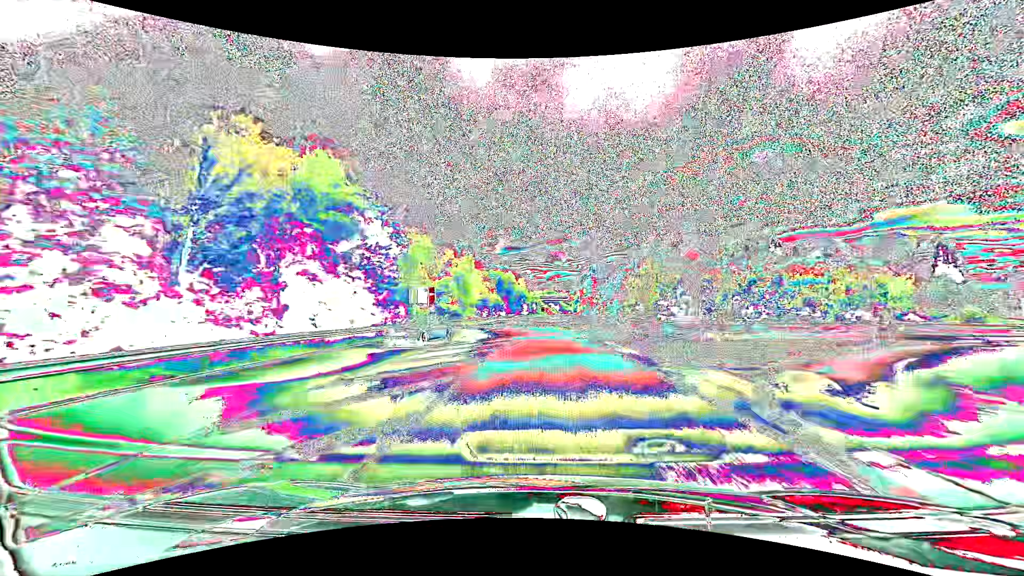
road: primary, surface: asphalt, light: Day
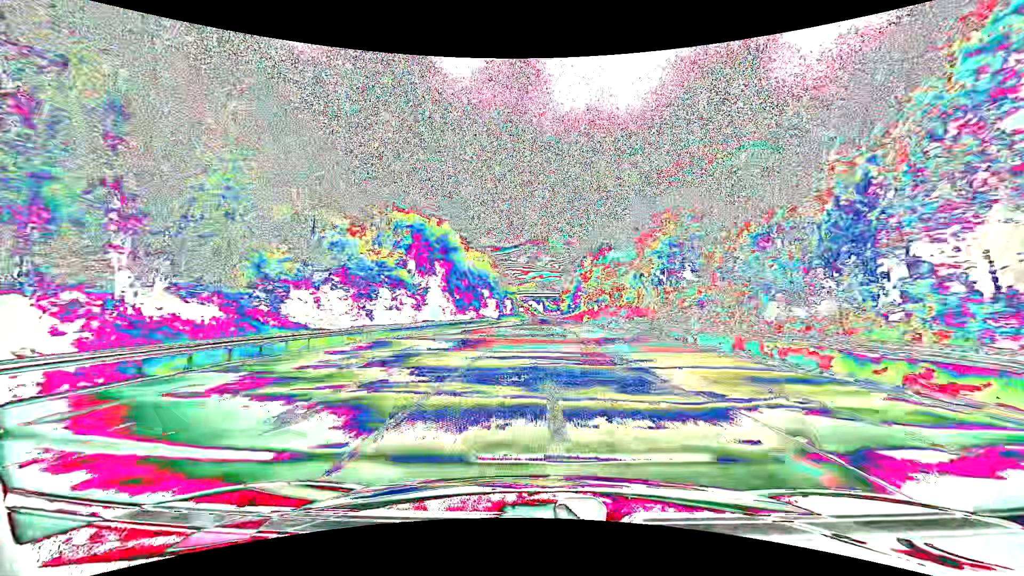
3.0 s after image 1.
(+1.5, +75.2) m; +2°
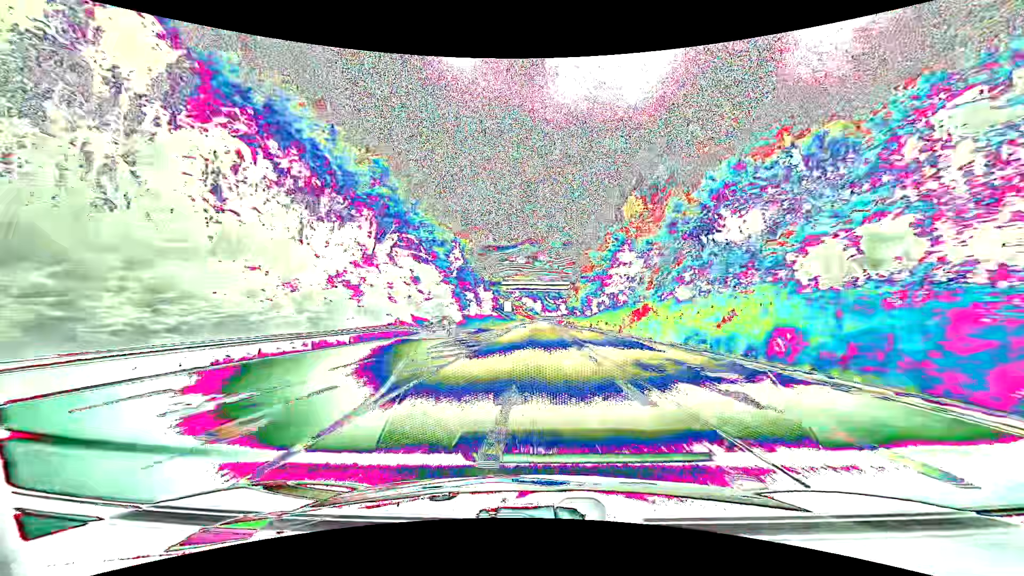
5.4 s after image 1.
(+0.4, +61.0) m; 0°
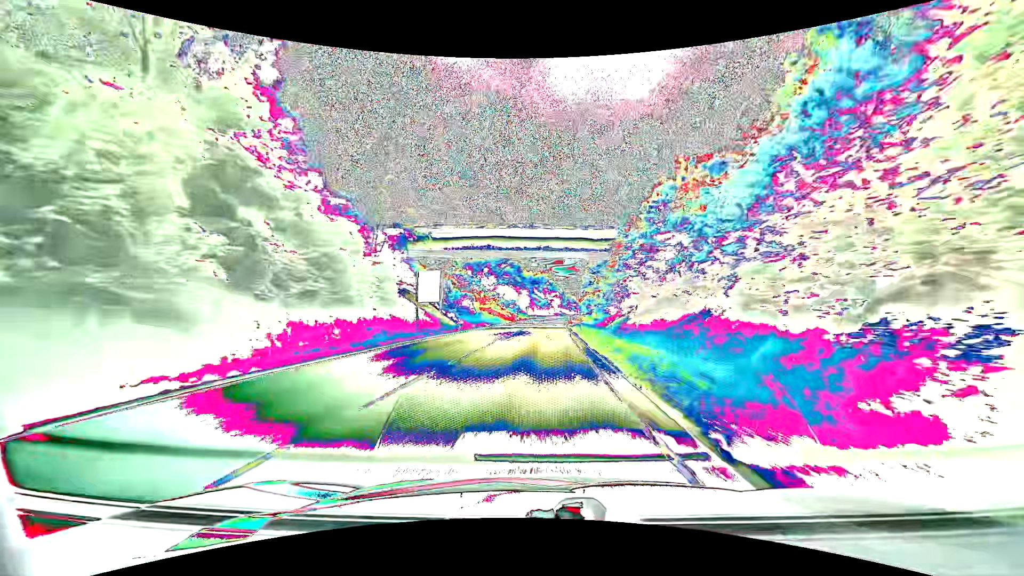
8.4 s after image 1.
(-0.1, +77.4) m; +1°
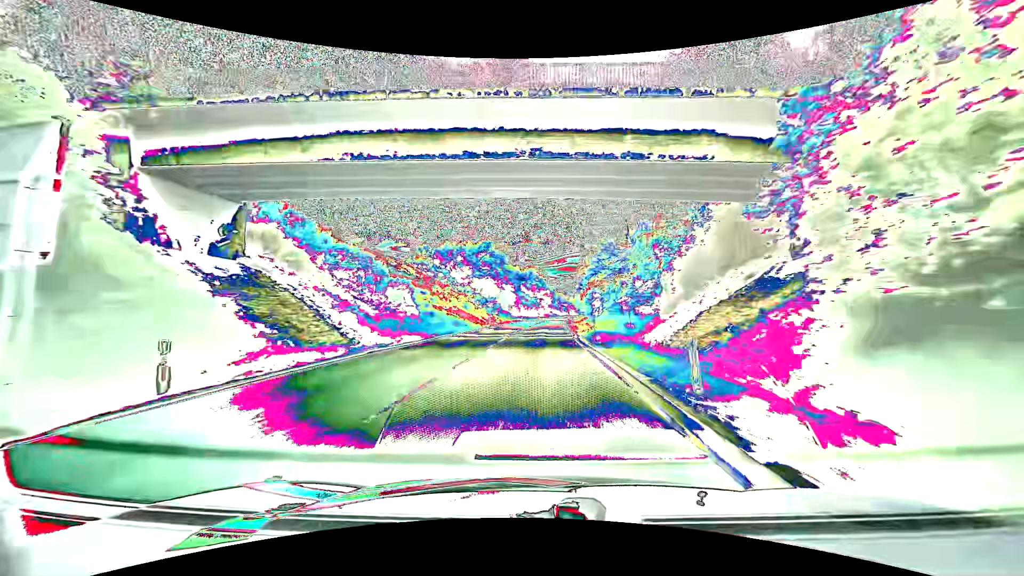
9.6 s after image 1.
(+0.4, +31.0) m; +1°
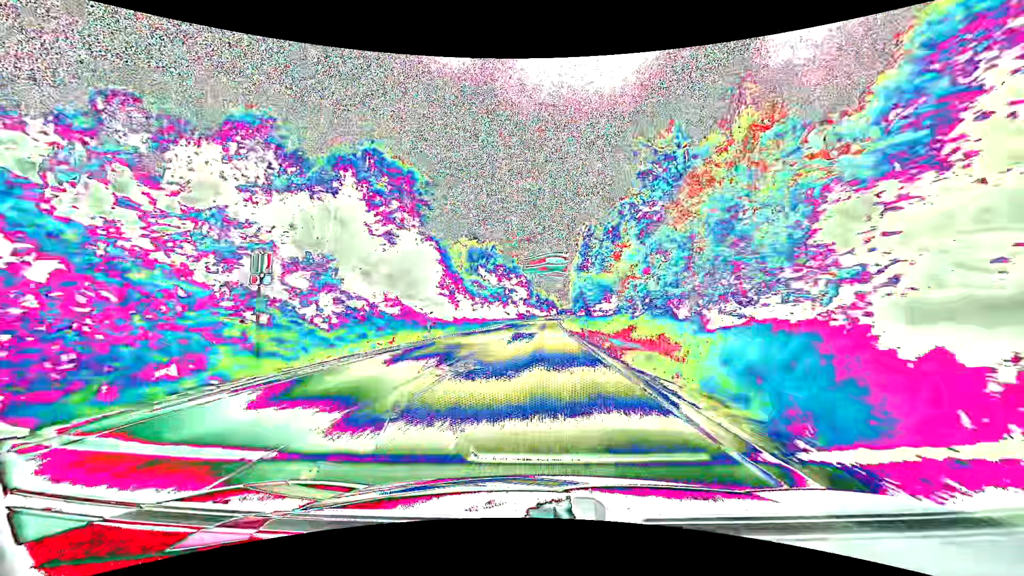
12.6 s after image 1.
(+1.8, +77.9) m; +3°
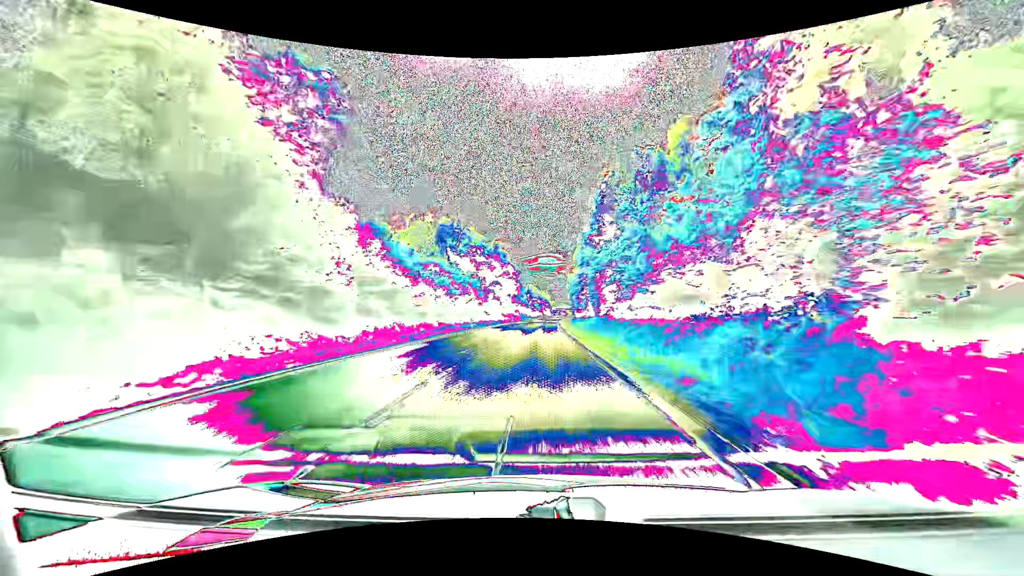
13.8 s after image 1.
(+0.1, +31.6) m; +1°
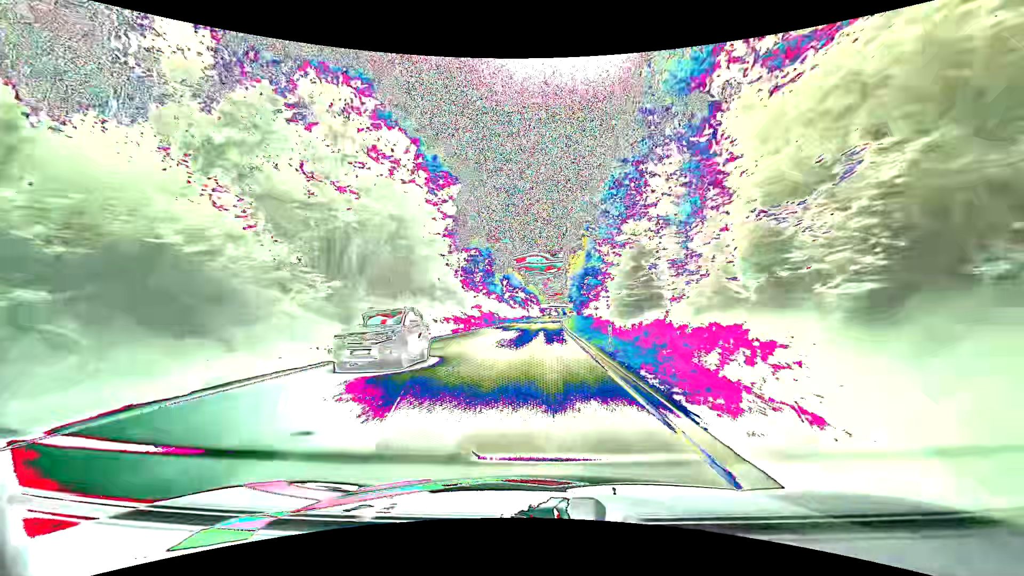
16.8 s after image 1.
(+1.3, +80.0) m; +1°
(0, +10) (0, +20) (0, +30) (0, +40) (+1, +50) (+1, +60) (+1, +70) (+1, +80) (+2, +90) (+2, +100) m
